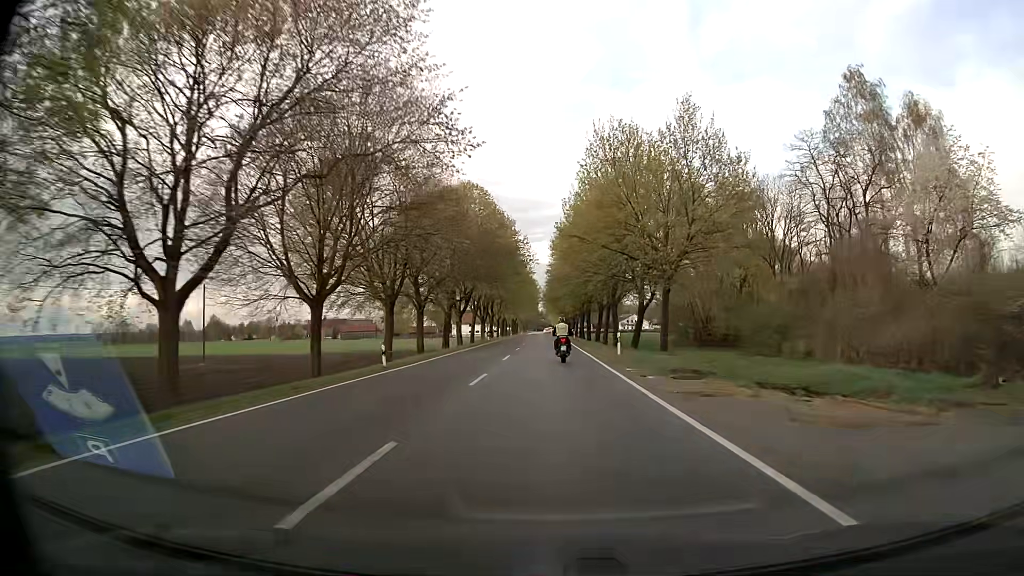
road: secondary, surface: asphalt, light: Day
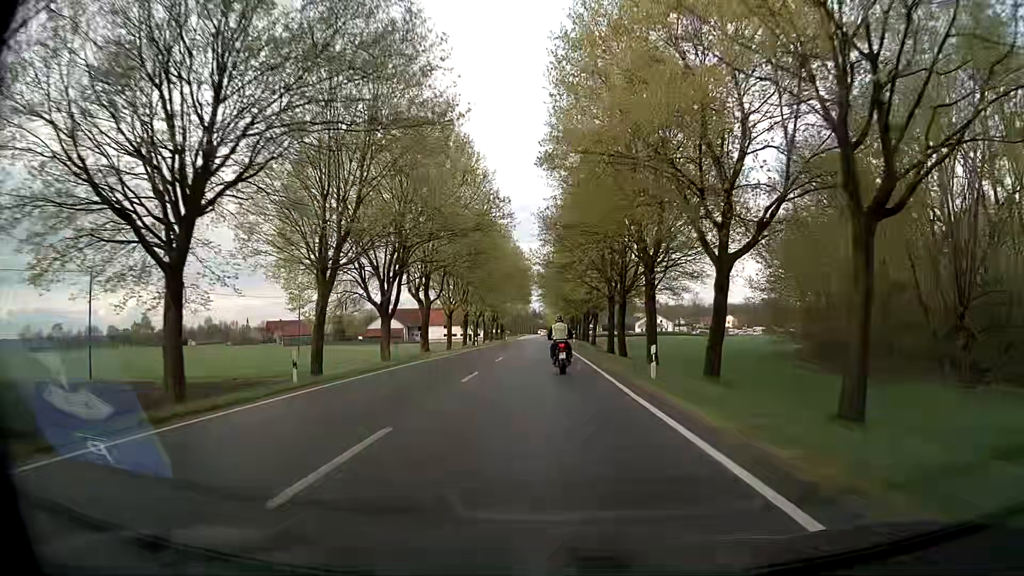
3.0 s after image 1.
(0.0, +59.3) m; 0°
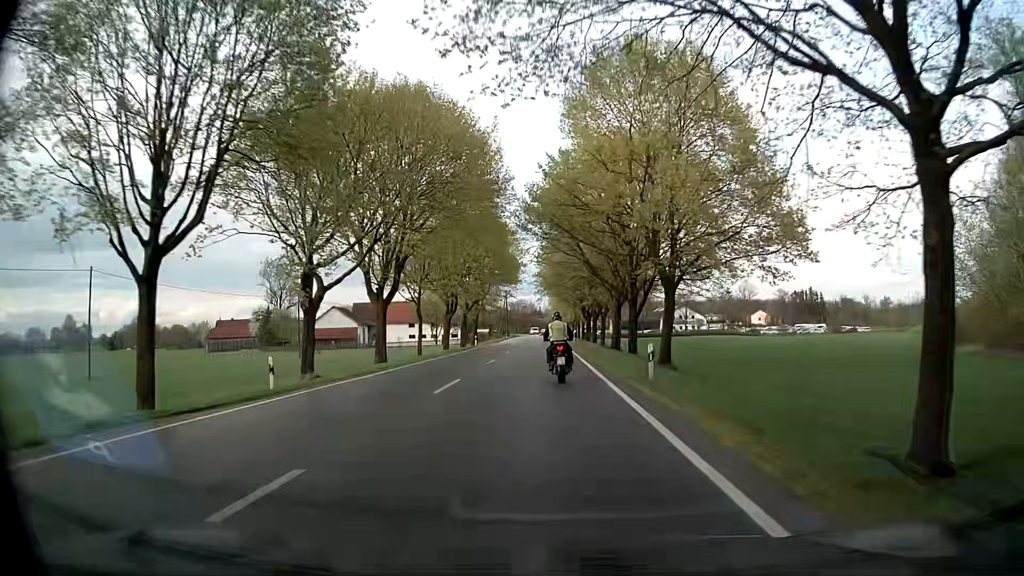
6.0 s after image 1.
(-0.1, +50.8) m; -1°
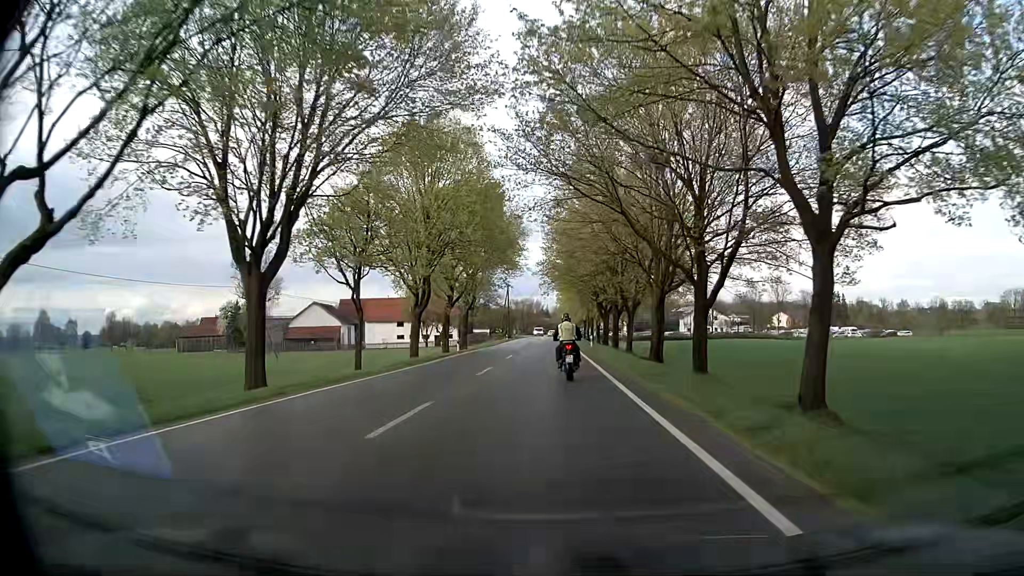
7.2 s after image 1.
(+0.1, +18.1) m; 0°
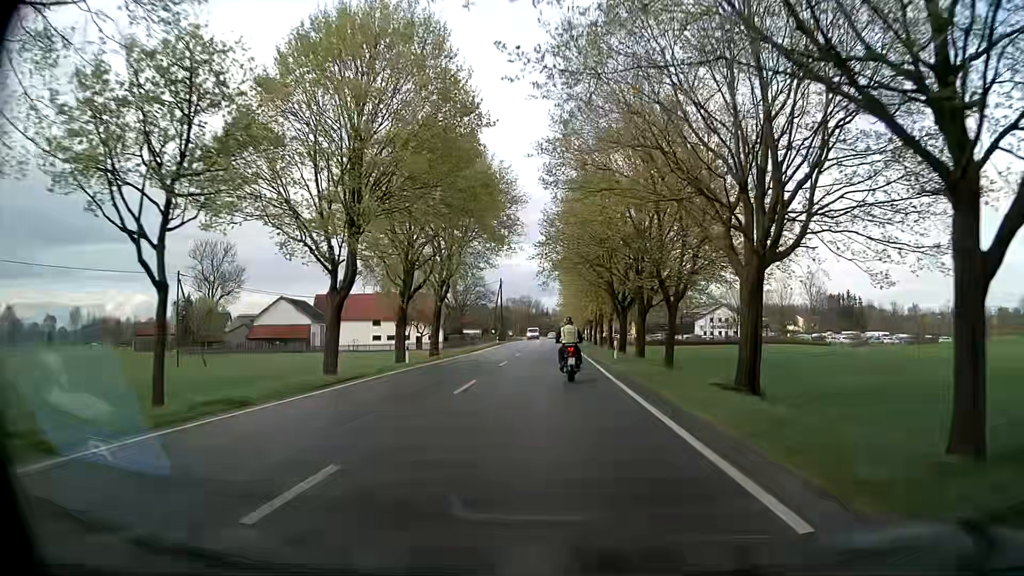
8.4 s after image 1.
(0.0, +18.0) m; 0°
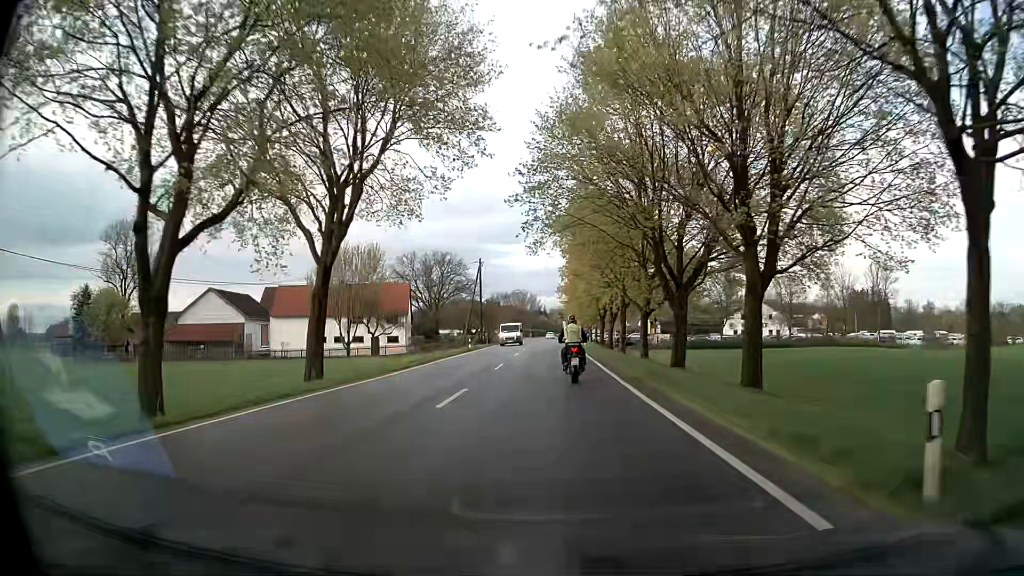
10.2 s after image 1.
(0.0, +27.0) m; 0°
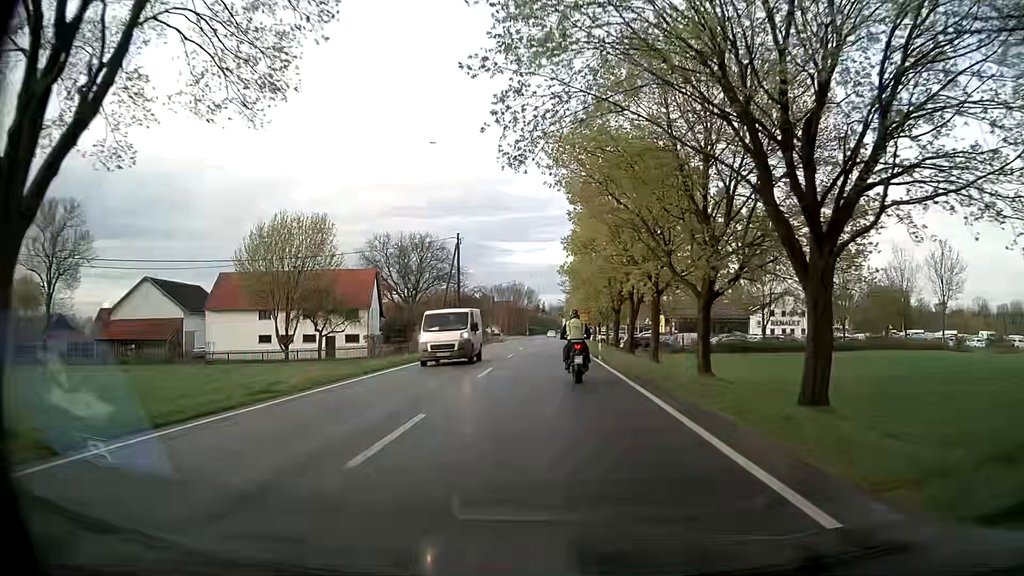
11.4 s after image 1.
(+0.2, +17.4) m; 0°
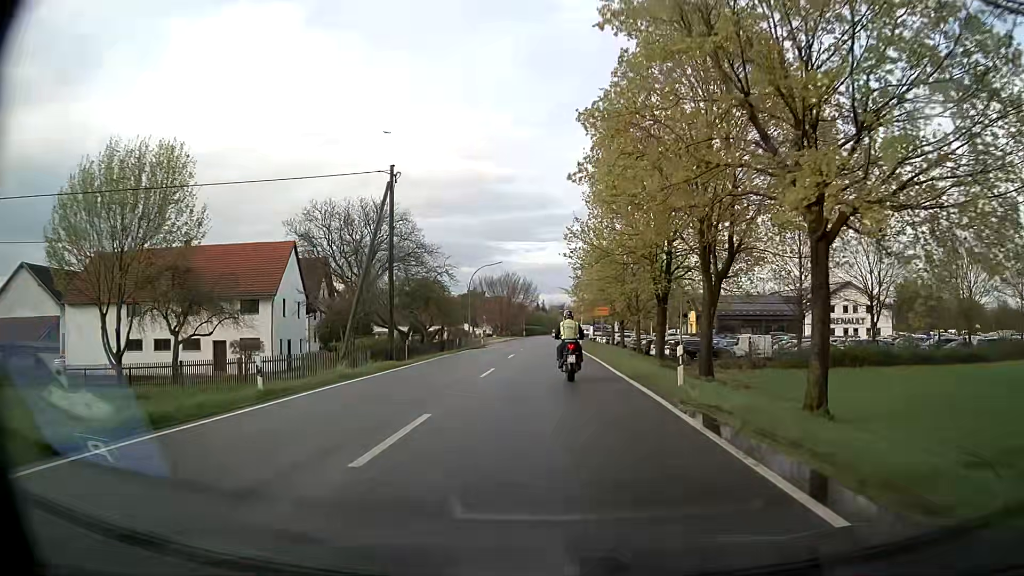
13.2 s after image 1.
(+0.2, +24.0) m; 0°
(0, +10) (0, +20) (0, +30) (0, +40) (0, +50) (0, +60) (0, +70) (0, +80) (+1, +90) (+1, +100) m
